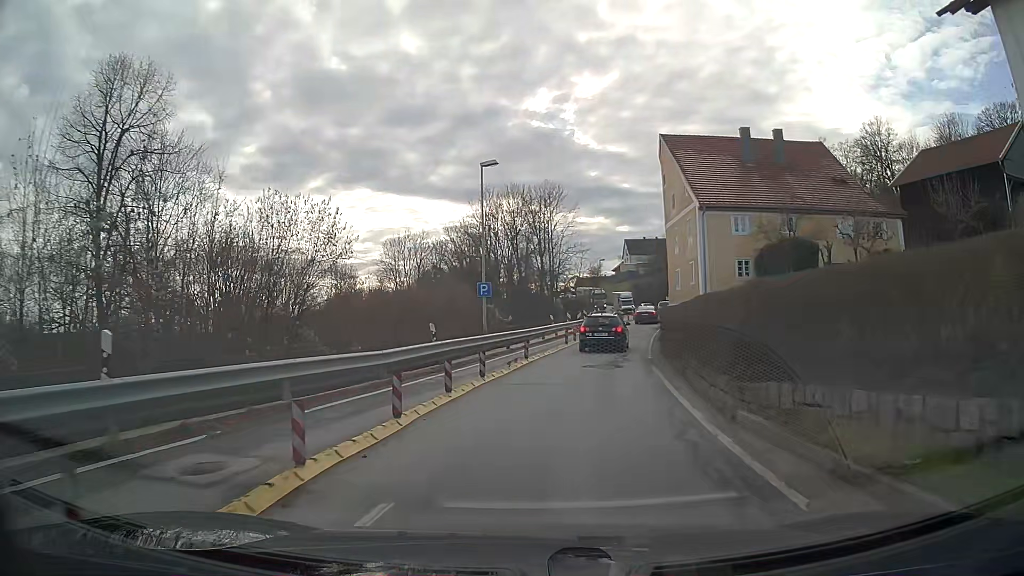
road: secondary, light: Day
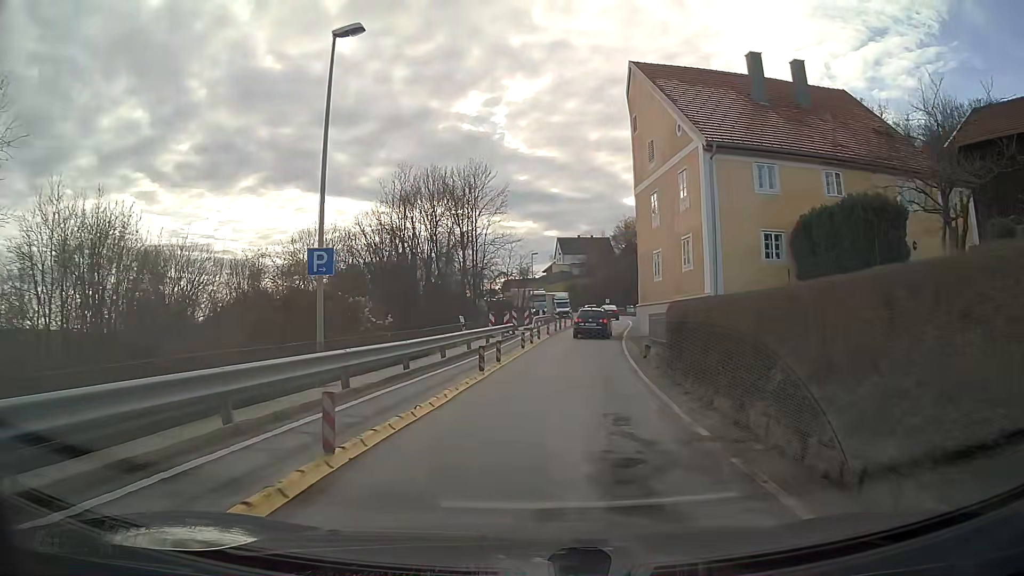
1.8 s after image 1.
(+0.8, +14.5) m; +6°
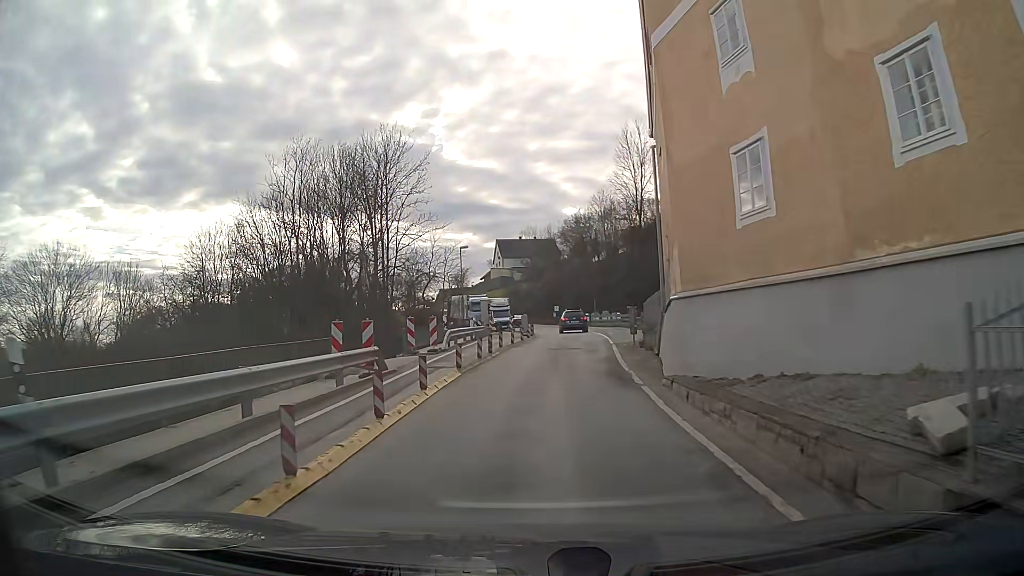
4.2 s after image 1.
(+0.8, +18.9) m; +4°
(0, +10) (+1, +20) (+2, +30) (+2, +40) (+2, +50) (+1, +60) (0, +70) (-2, +80) (-5, +89) (-8, +99) m
